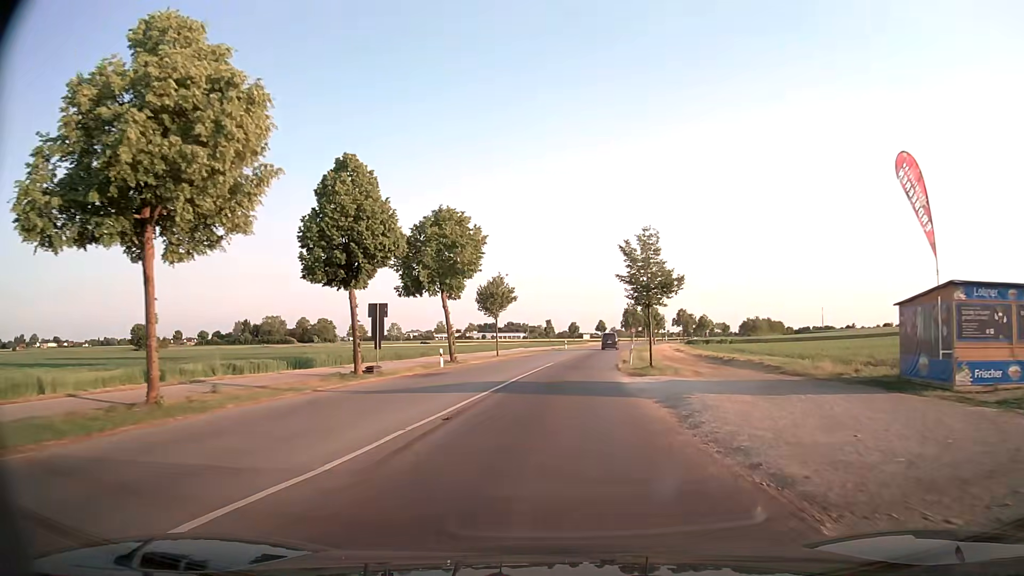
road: tertiary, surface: asphalt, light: Day
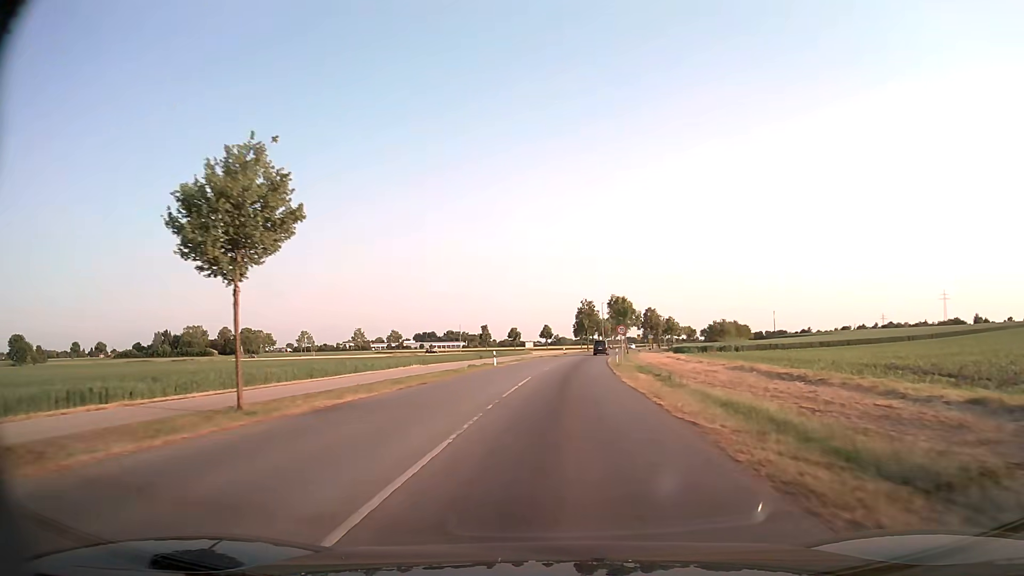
(+1.7, +38.6) m; +4°
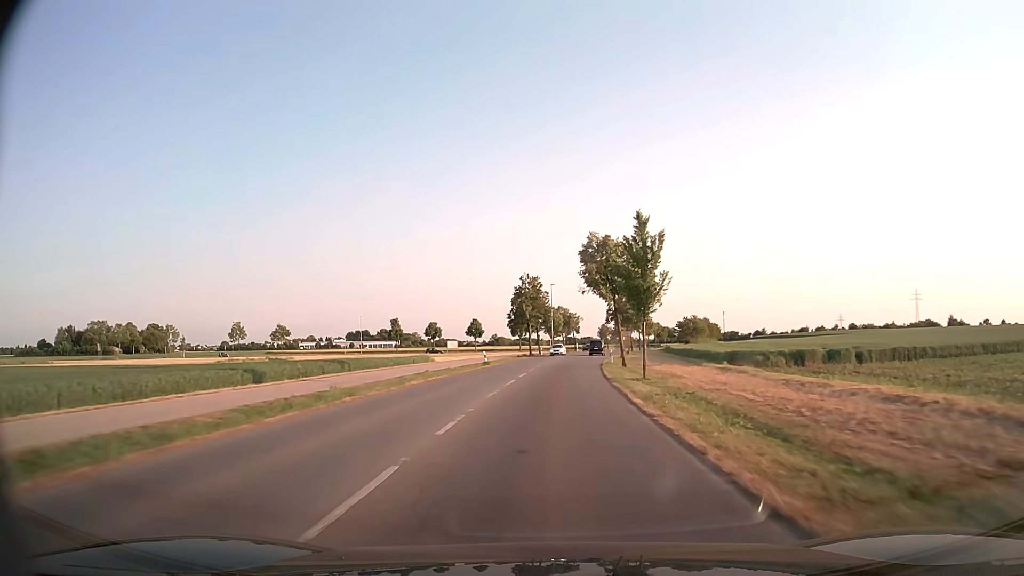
(+2.5, +50.4) m; +5°
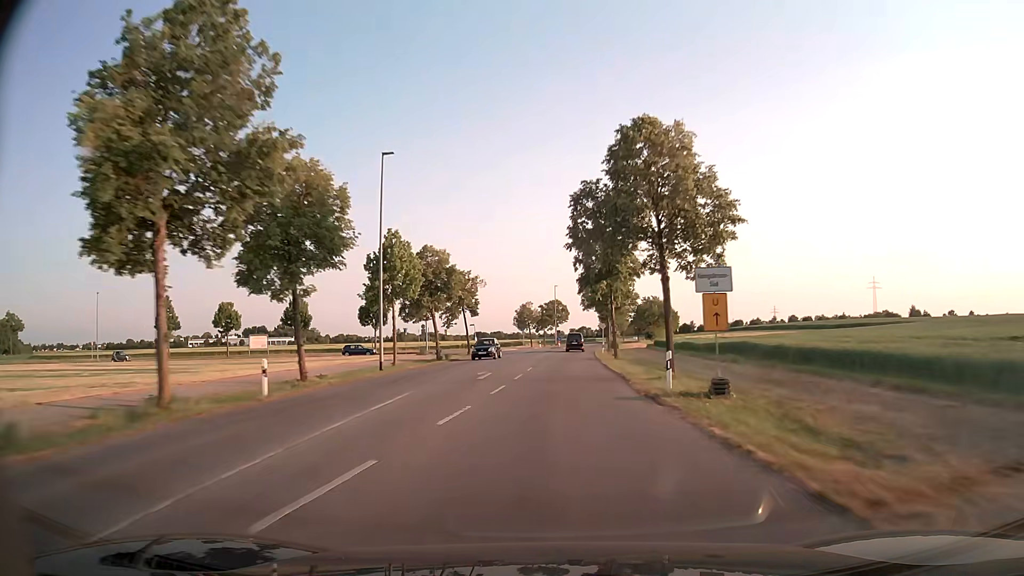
(+4.5, +73.2) m; +7°
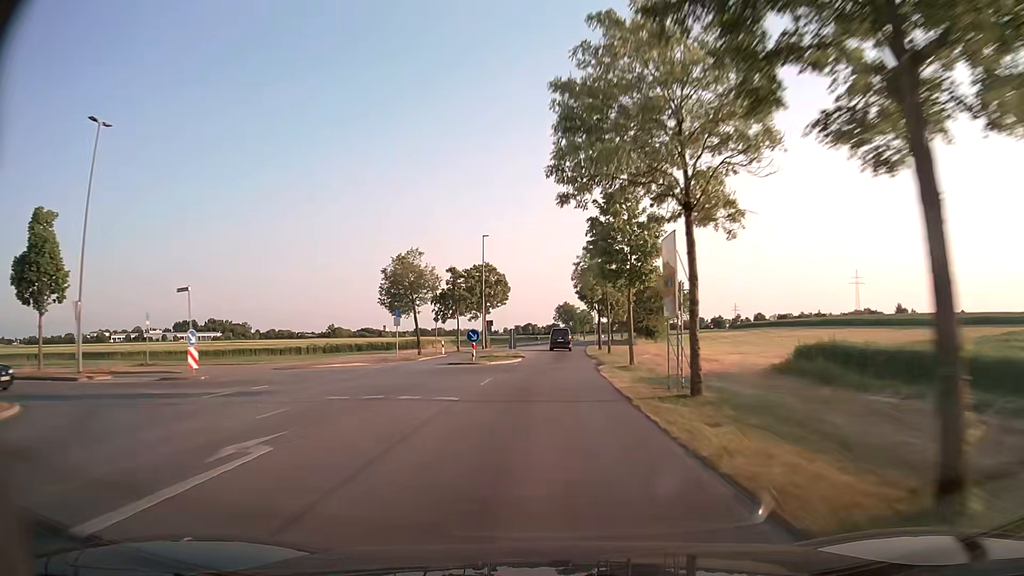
(+2.5, +58.2) m; +4°
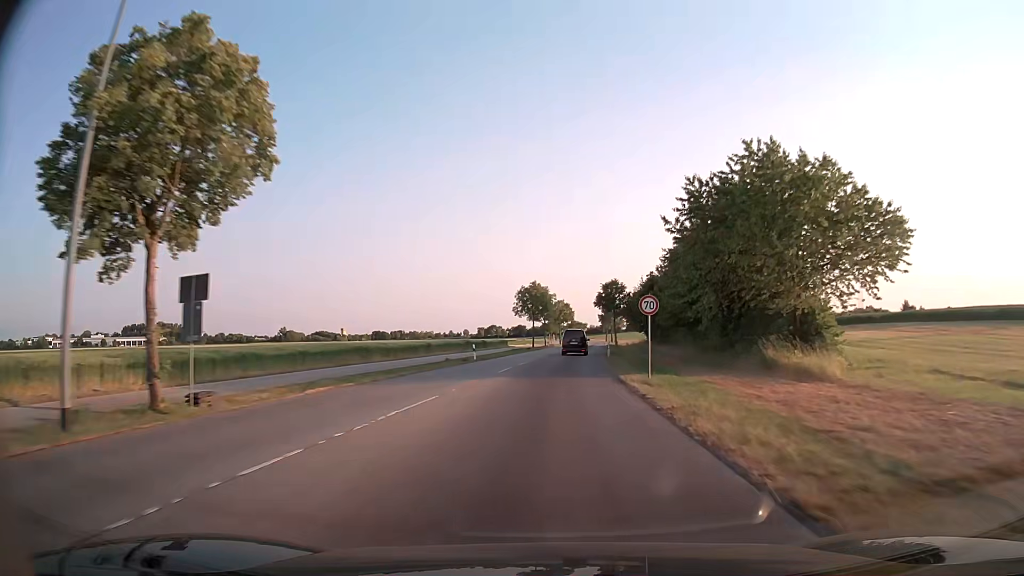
(+1.5, +55.1) m; +3°
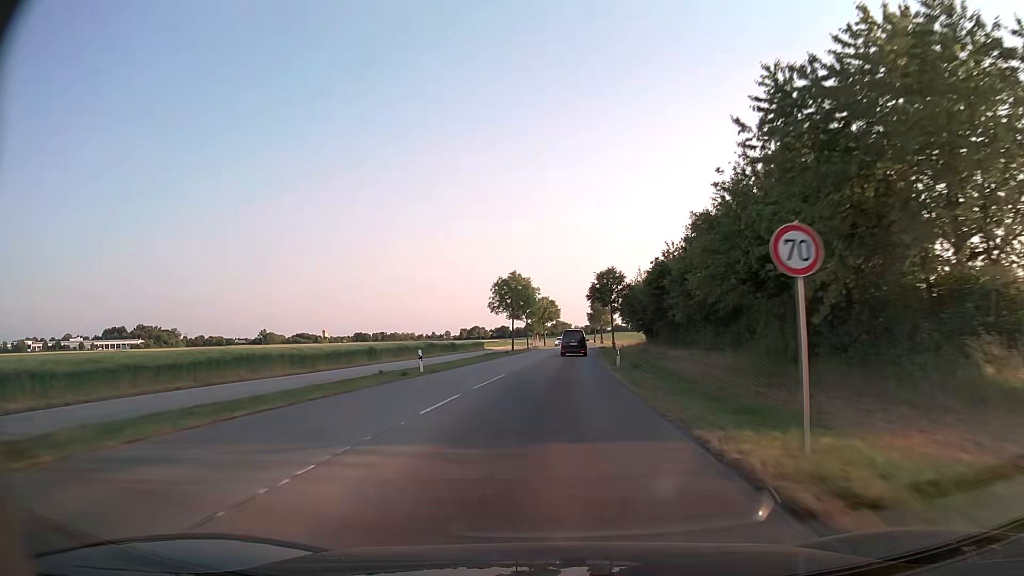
(+0.2, +13.4) m; +1°
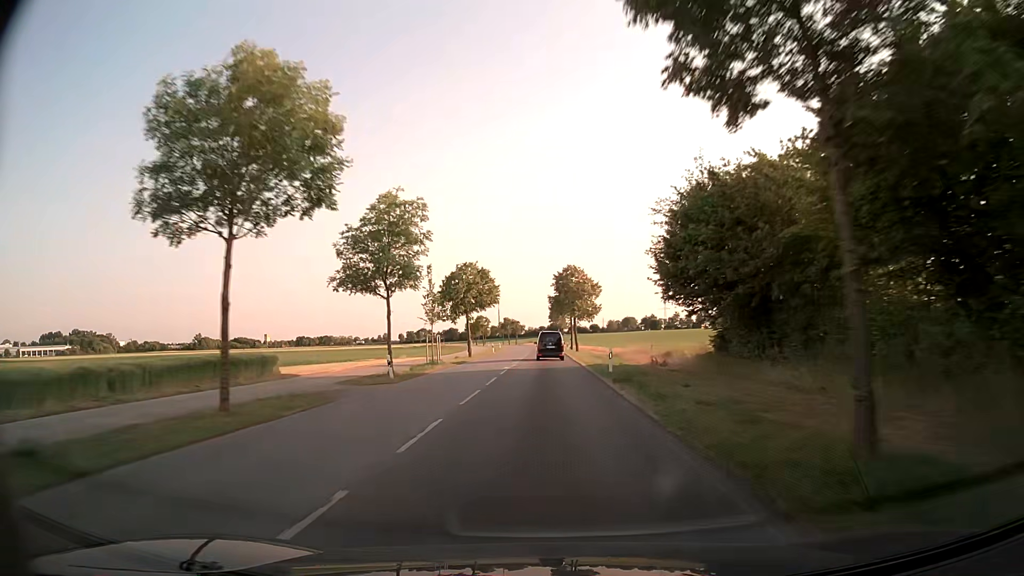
(+2.4, +53.9) m; +4°
(0, +10) (0, +20) (0, +30) (0, +40) (0, +50) (0, +60) (0, +70) (0, +80) (-1, +90) (-1, +100) m
